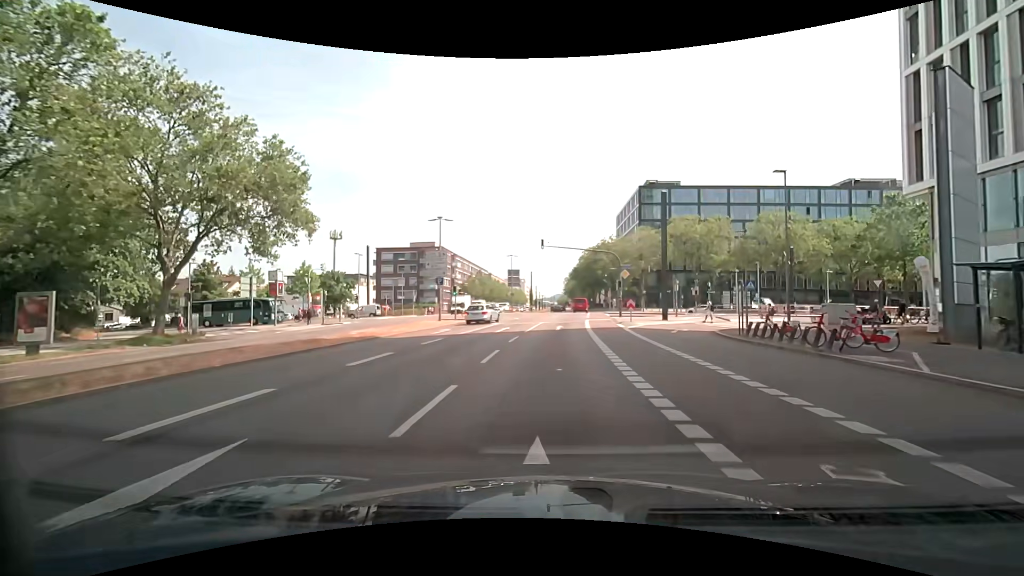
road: secondary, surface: asphalt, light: Day
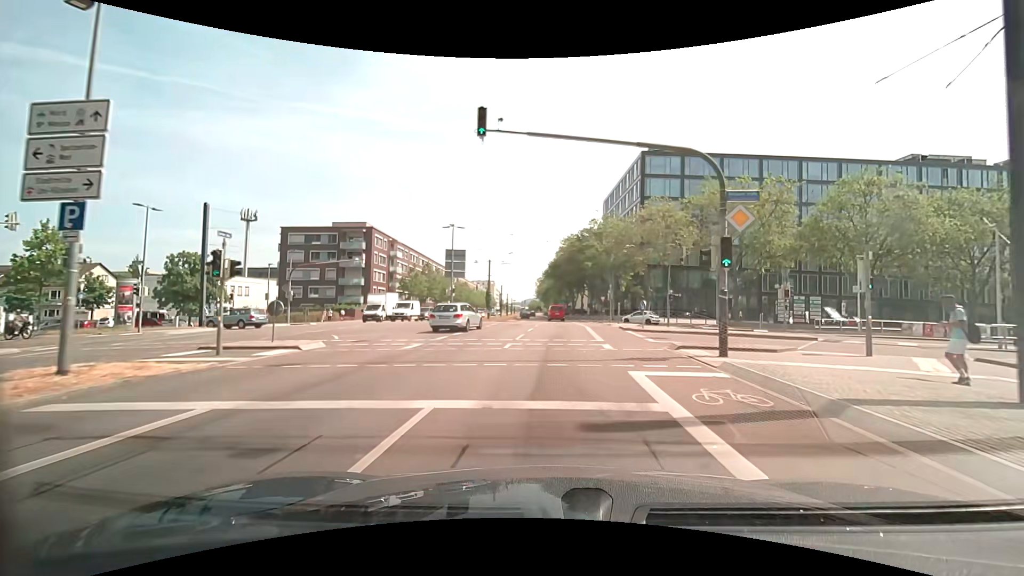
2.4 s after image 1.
(+0.7, +29.1) m; +2°
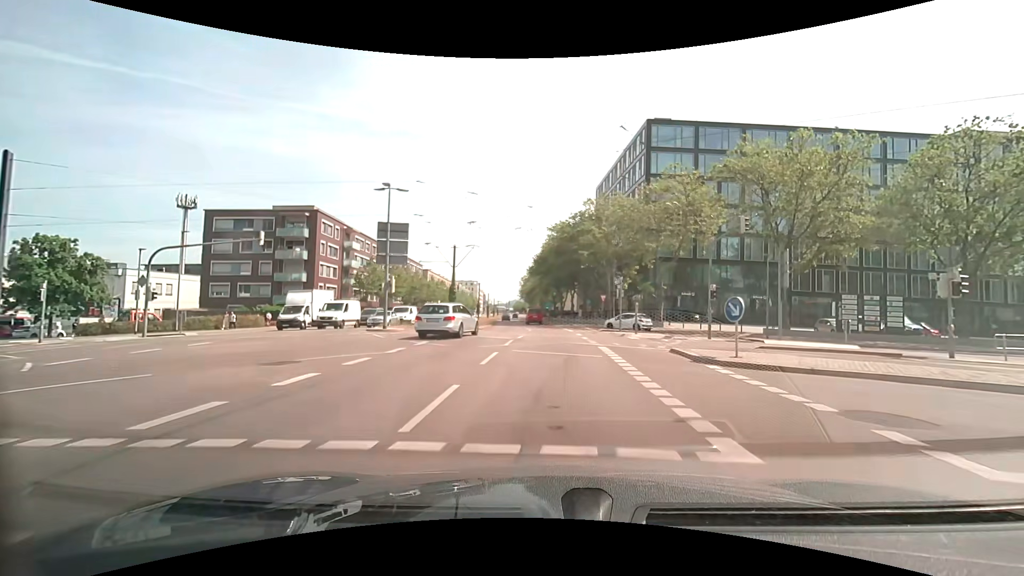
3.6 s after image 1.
(+0.4, +14.5) m; +2°
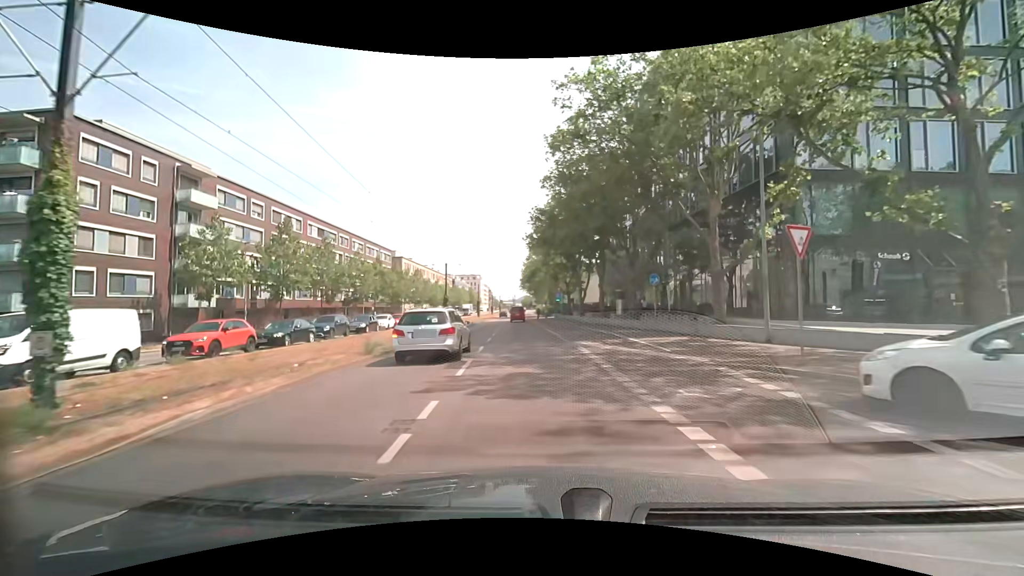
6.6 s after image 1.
(+0.5, +36.0) m; -1°
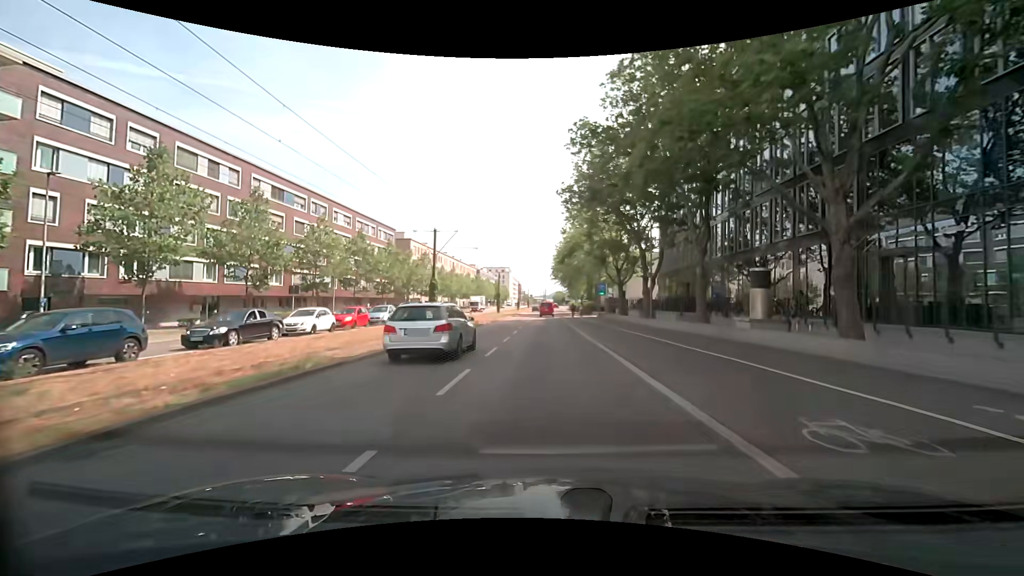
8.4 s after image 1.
(-0.9, +21.1) m; -4°
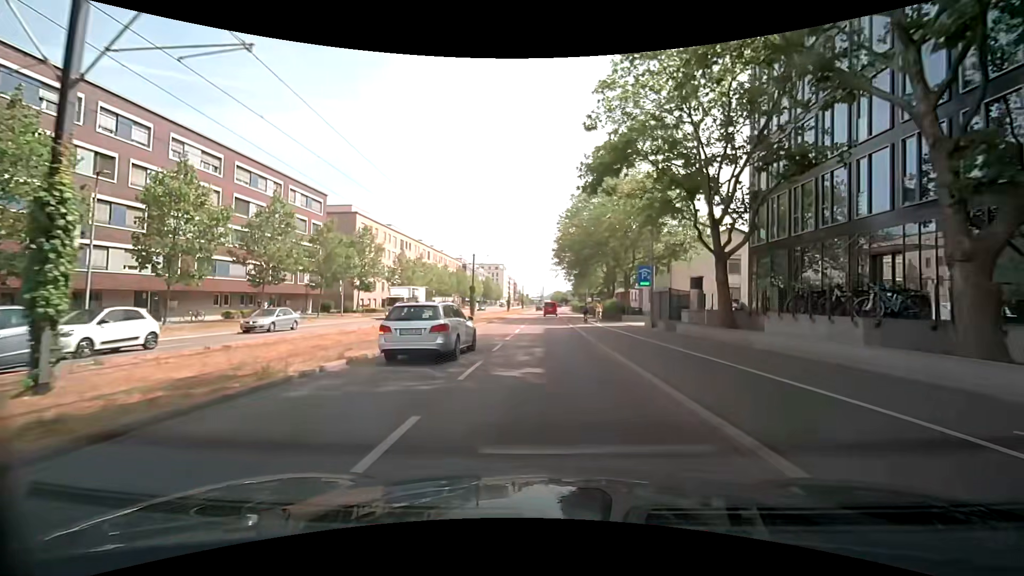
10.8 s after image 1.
(-0.1, +28.7) m; 0°
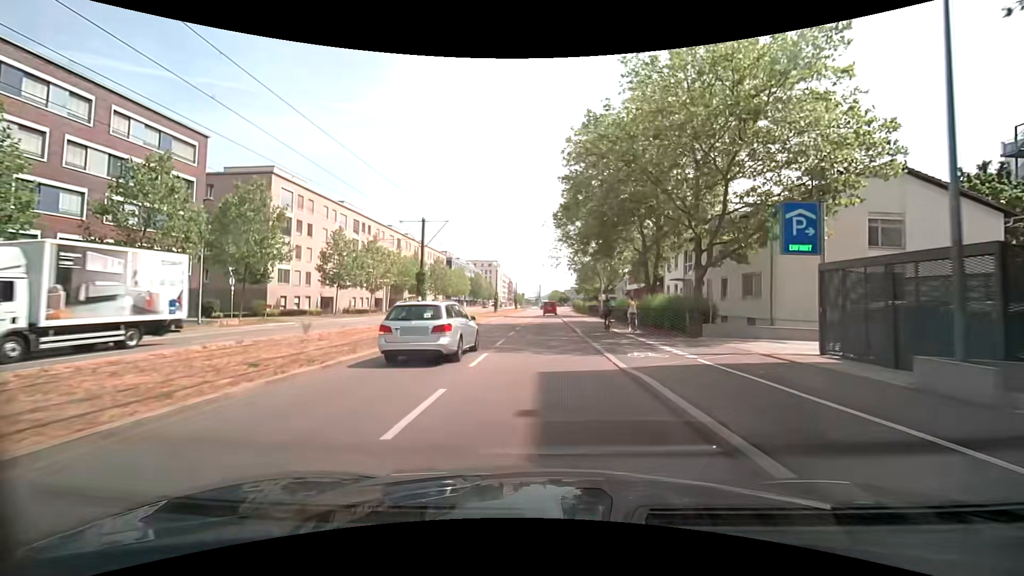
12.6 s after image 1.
(+0.2, +22.2) m; +1°
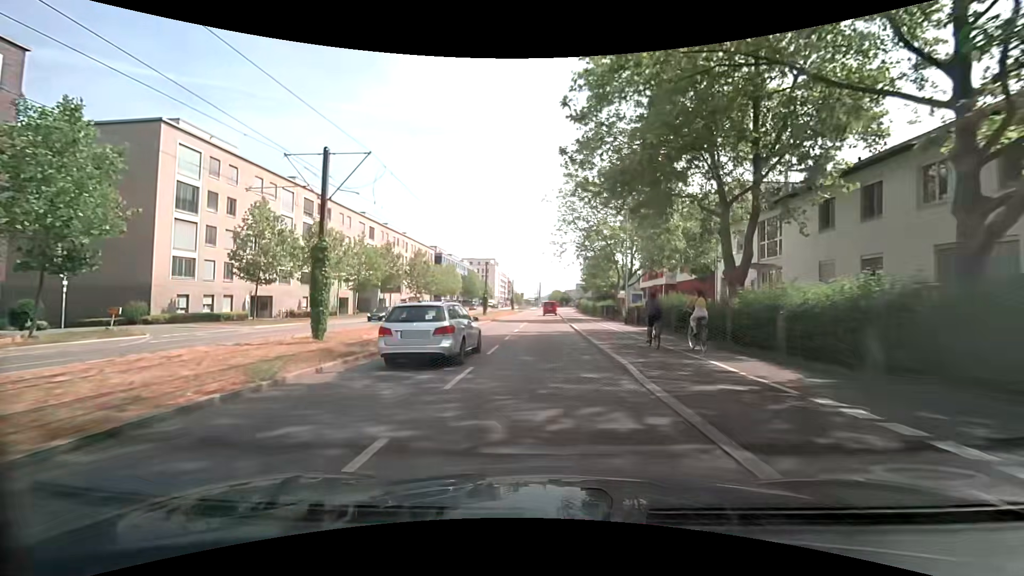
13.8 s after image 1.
(0.0, +15.1) m; 0°
(0, +10) (0, +20) (0, +30) (0, +40) (0, +50) (0, +60) (+1, +70) (+1, +80) (+1, +90) (+2, +100) m
